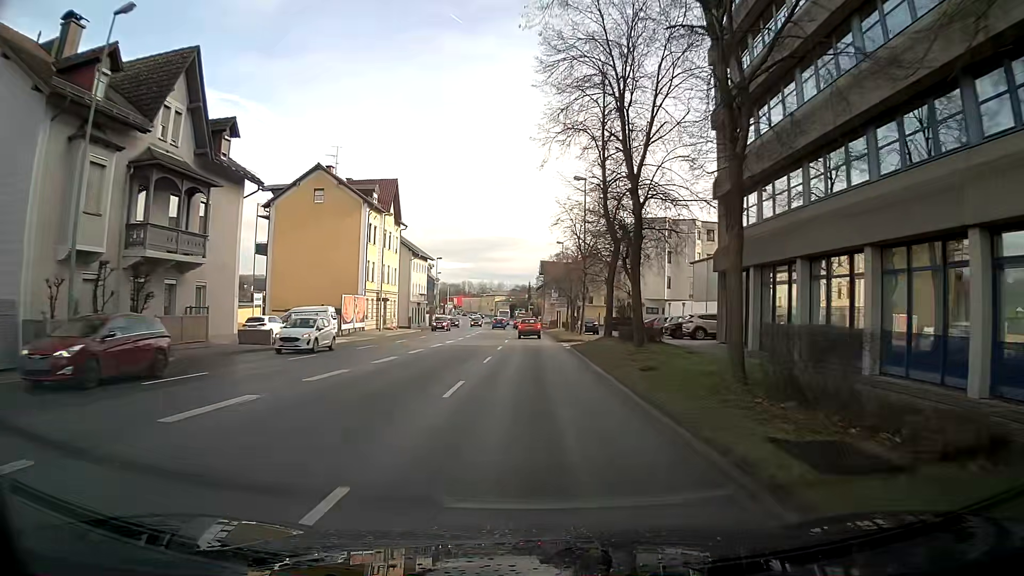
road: primary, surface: asphalt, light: Day
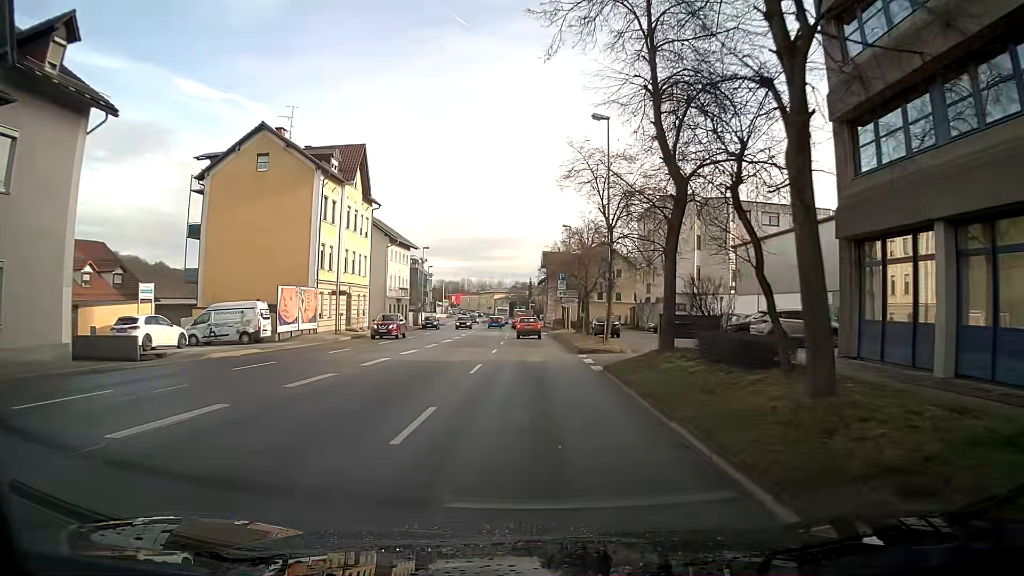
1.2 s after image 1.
(0.0, +13.1) m; 0°
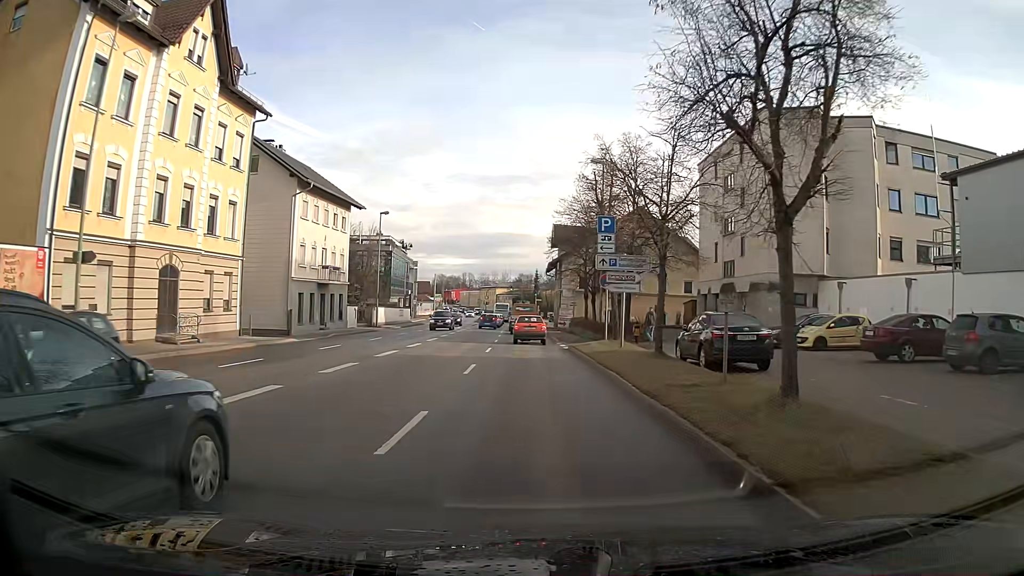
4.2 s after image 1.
(-0.1, +27.3) m; 0°
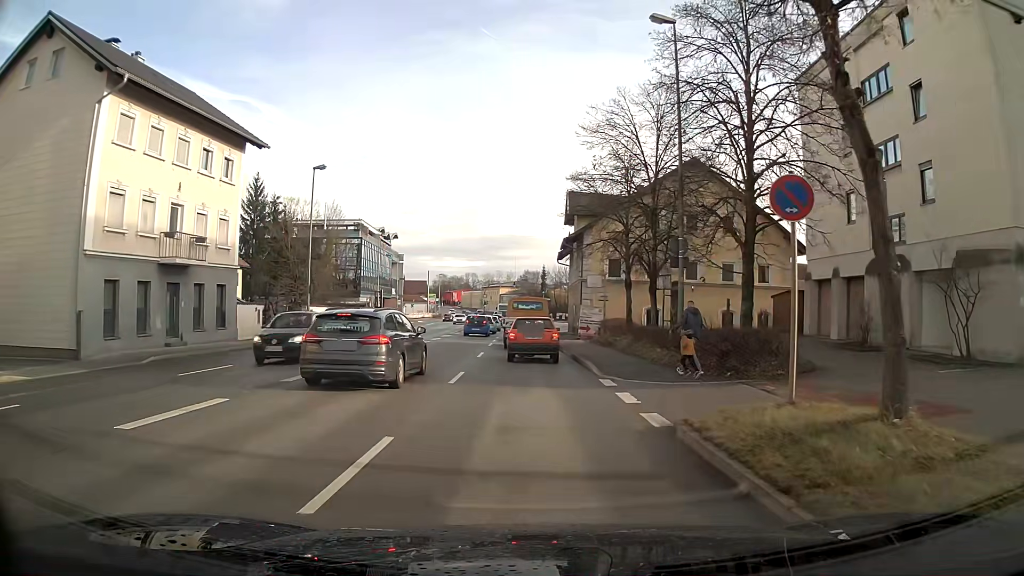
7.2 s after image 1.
(-0.2, +19.7) m; -1°
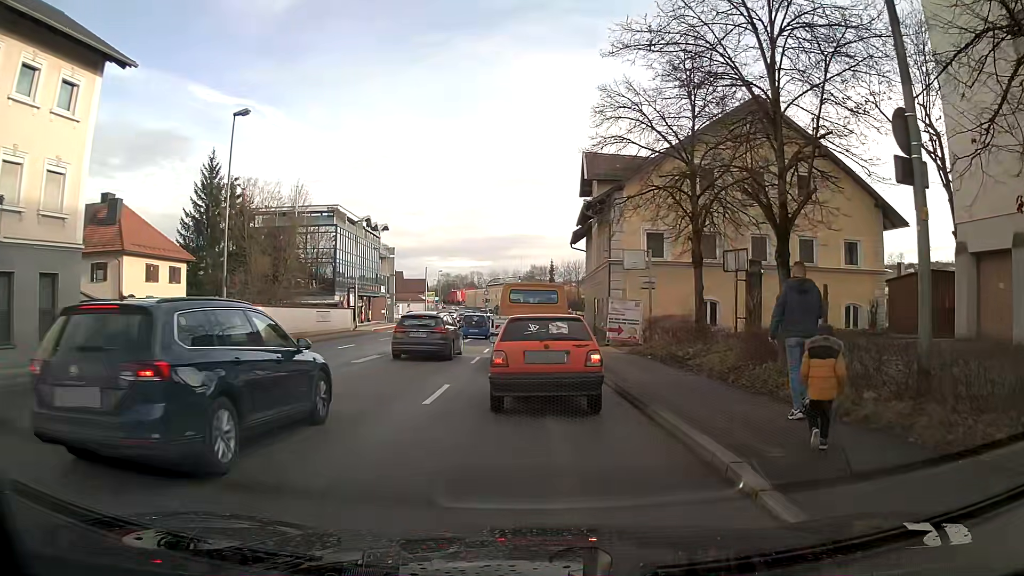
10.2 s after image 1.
(0.0, +11.9) m; 0°
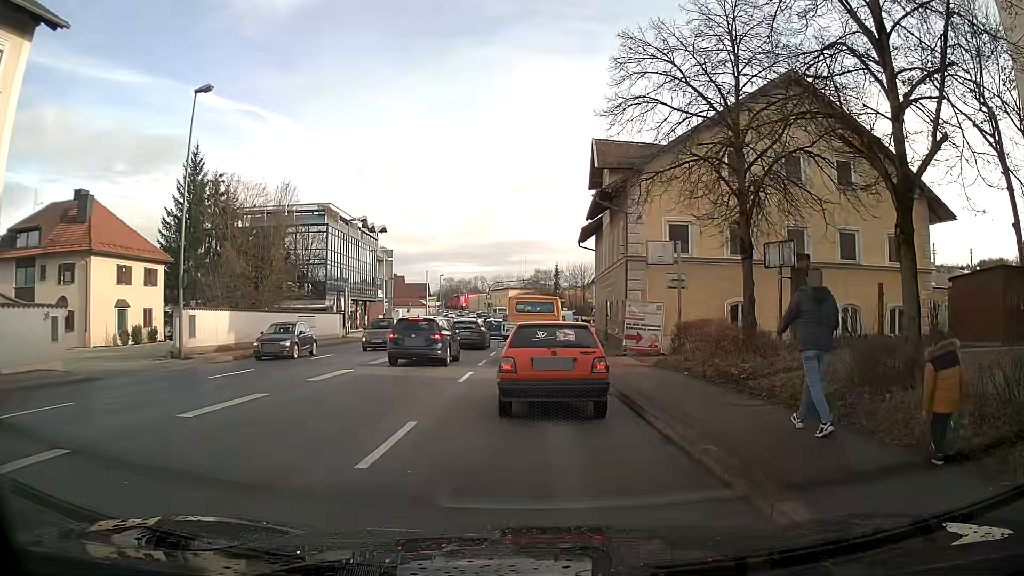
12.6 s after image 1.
(0.0, +4.1) m; -1°
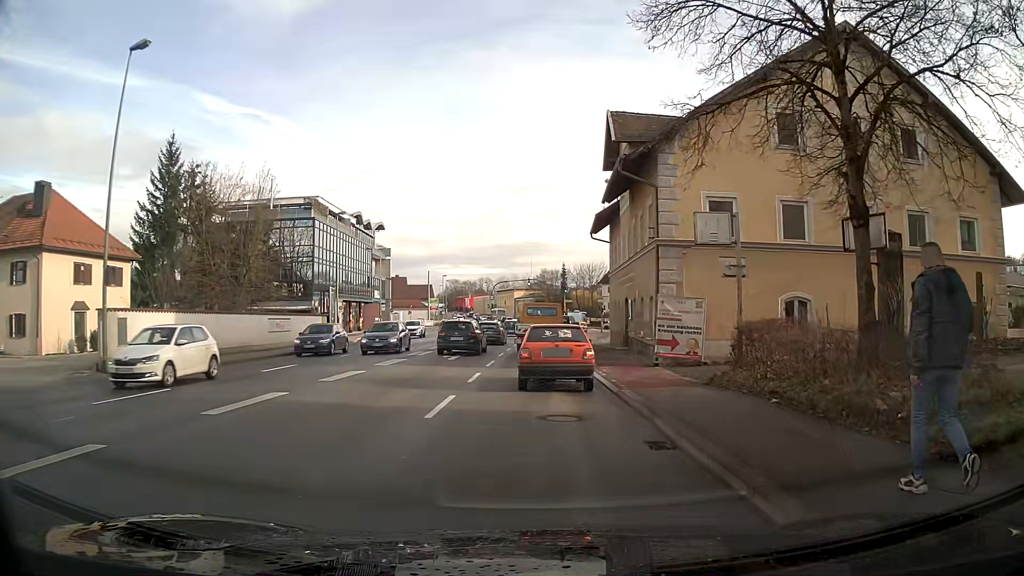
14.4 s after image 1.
(0.0, +5.8) m; 0°
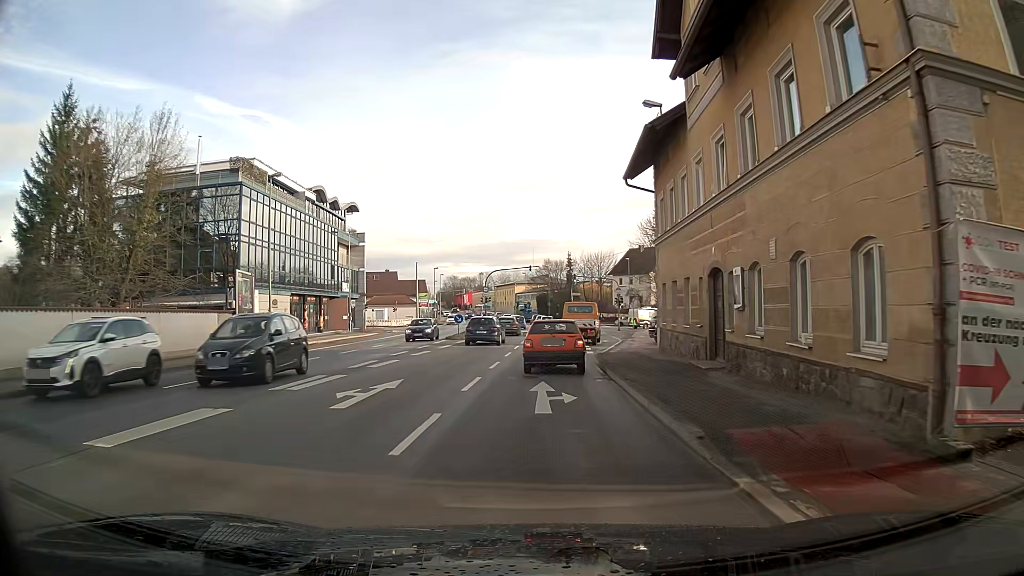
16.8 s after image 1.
(0.0, +15.4) m; -1°
(0, +10) (0, +20) (+1, +30) (+1, +40) (+2, +50) (+2, +60) (+2, +70) (+2, +80) (+2, +90) (+1, +100) m
